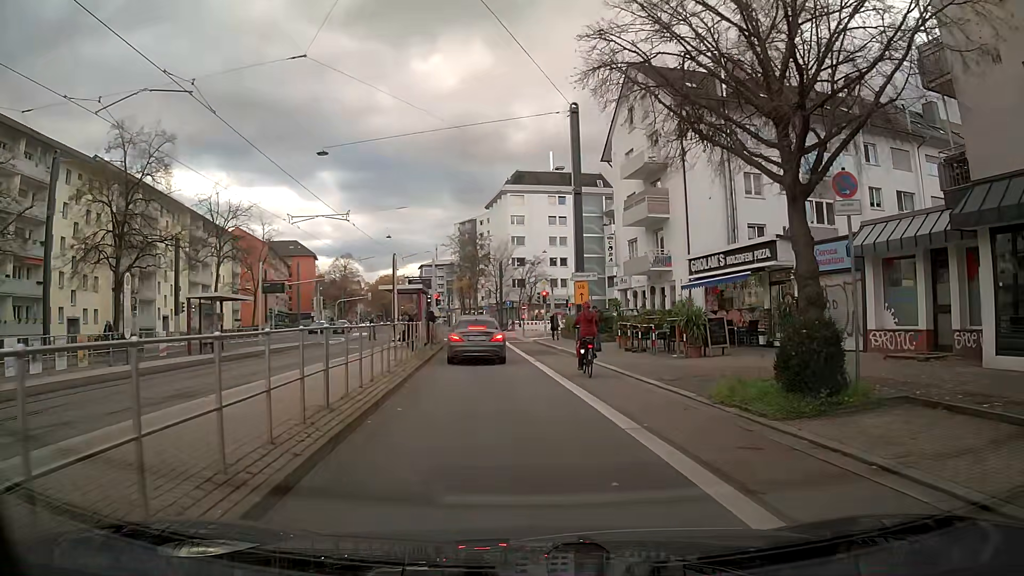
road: primary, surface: asphalt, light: Day
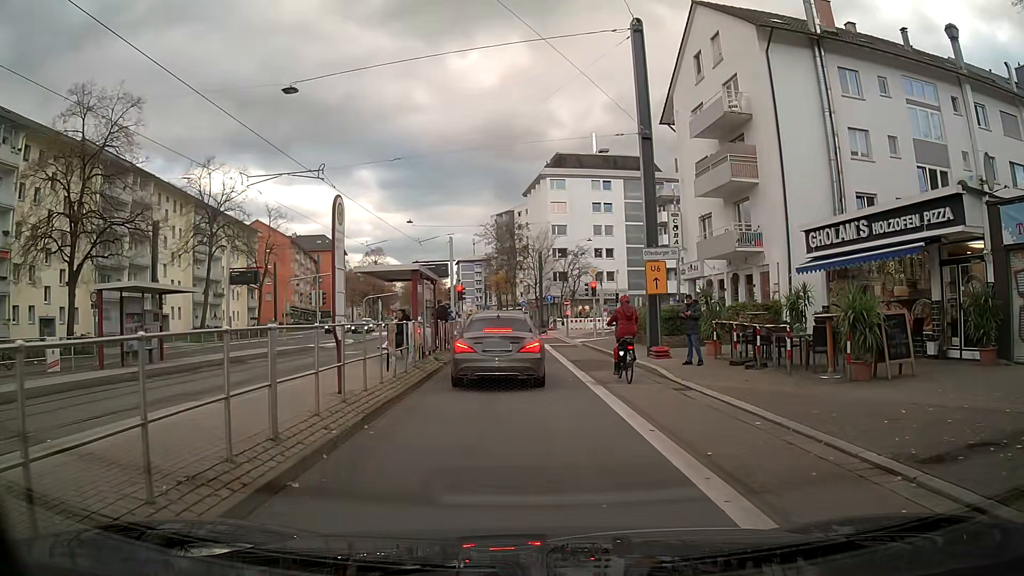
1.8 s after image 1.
(-0.3, +8.3) m; -4°
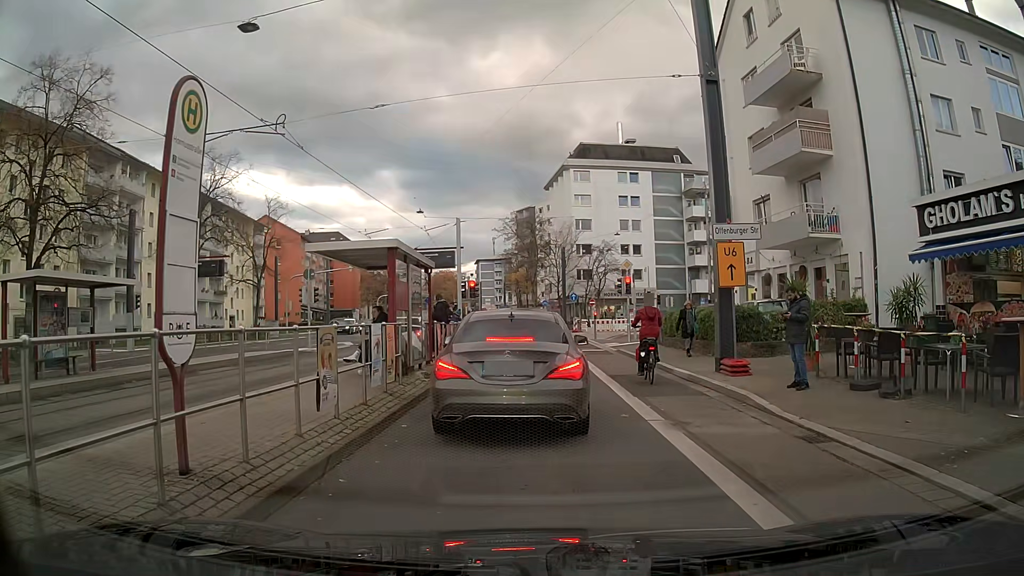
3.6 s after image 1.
(0.0, +4.9) m; +1°
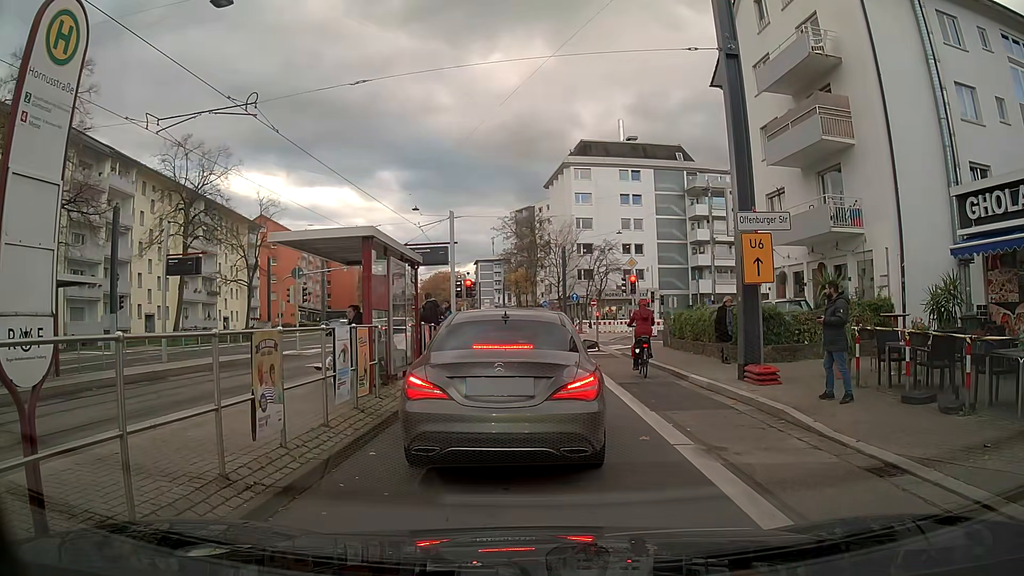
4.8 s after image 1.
(0.0, +1.6) m; -1°
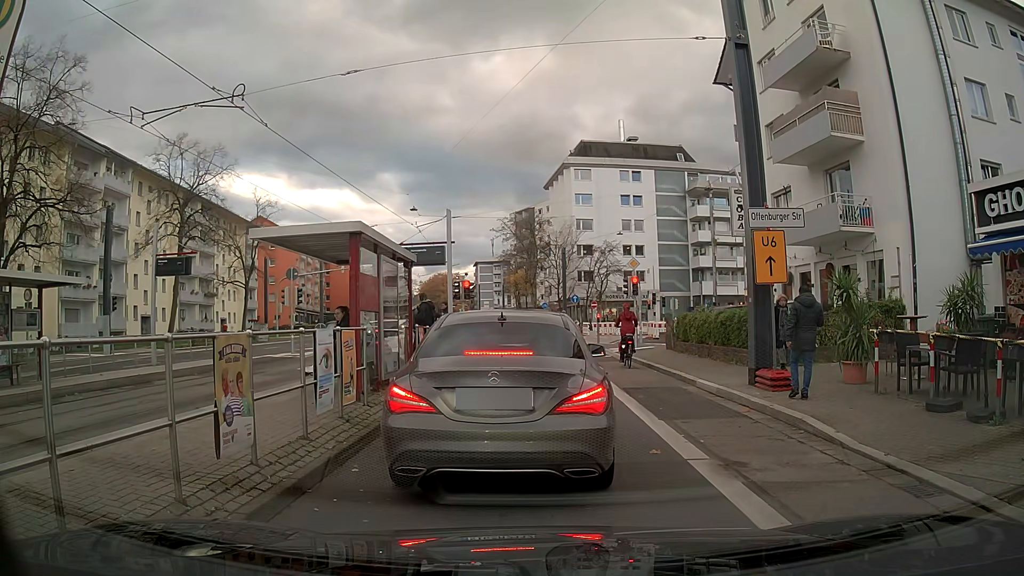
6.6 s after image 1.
(0.0, +0.7) m; 0°
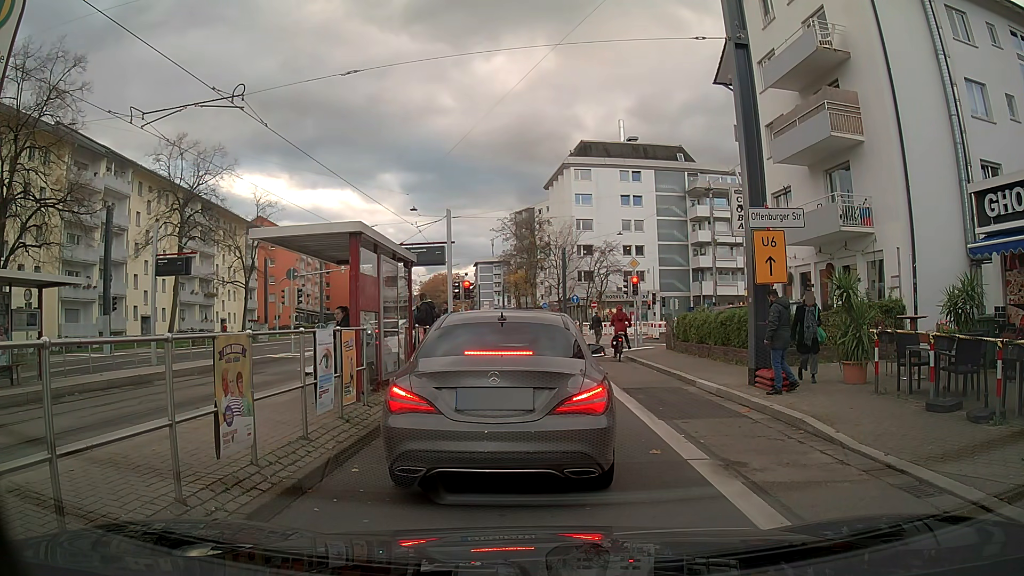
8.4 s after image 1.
(0.0, 0.0) m; 0°
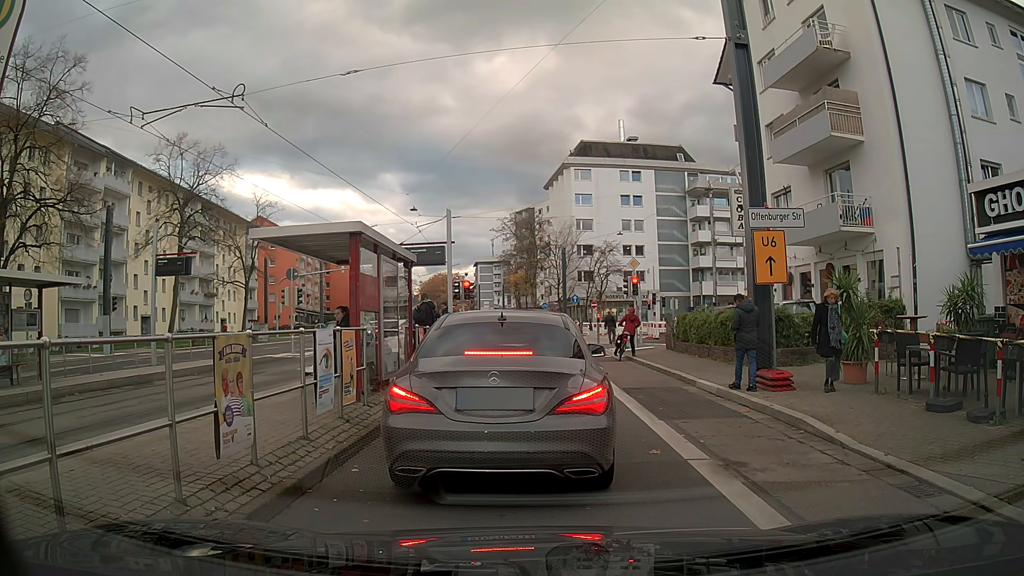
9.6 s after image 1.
(0.0, 0.0) m; 0°
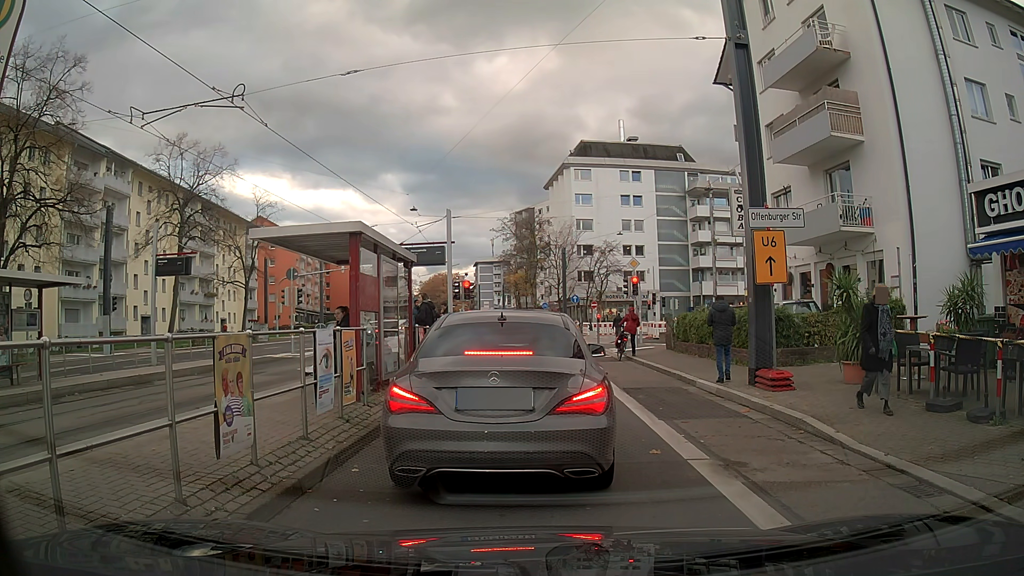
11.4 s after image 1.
(0.0, 0.0) m; 0°
(0, +10) (0, +20) (0, +30) (-1, +40) (-2, +50) (-2, +60) (-3, +70) (-5, +80) (-5, +90) (-7, +100) m
